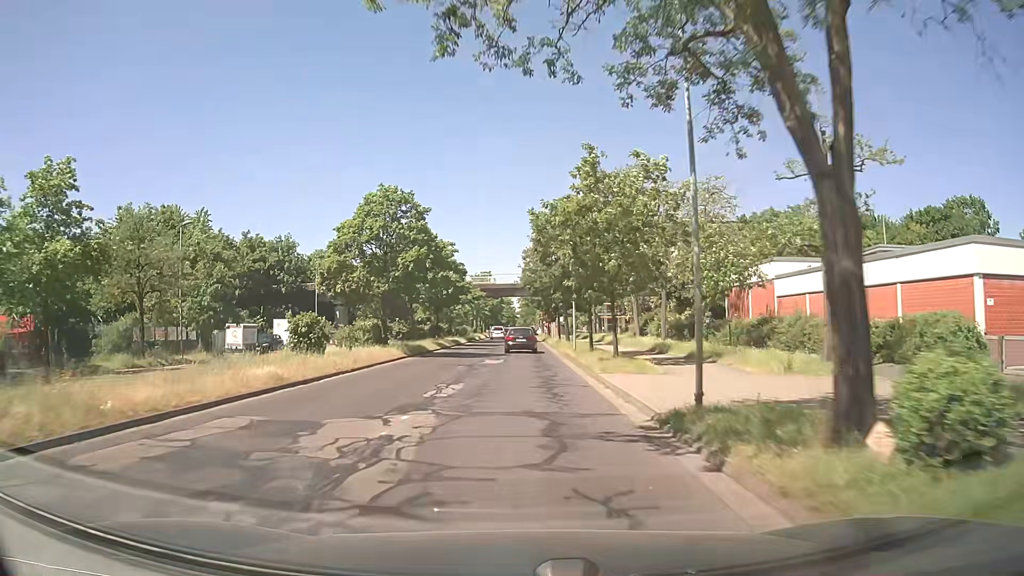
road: secondary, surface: asphalt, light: Day
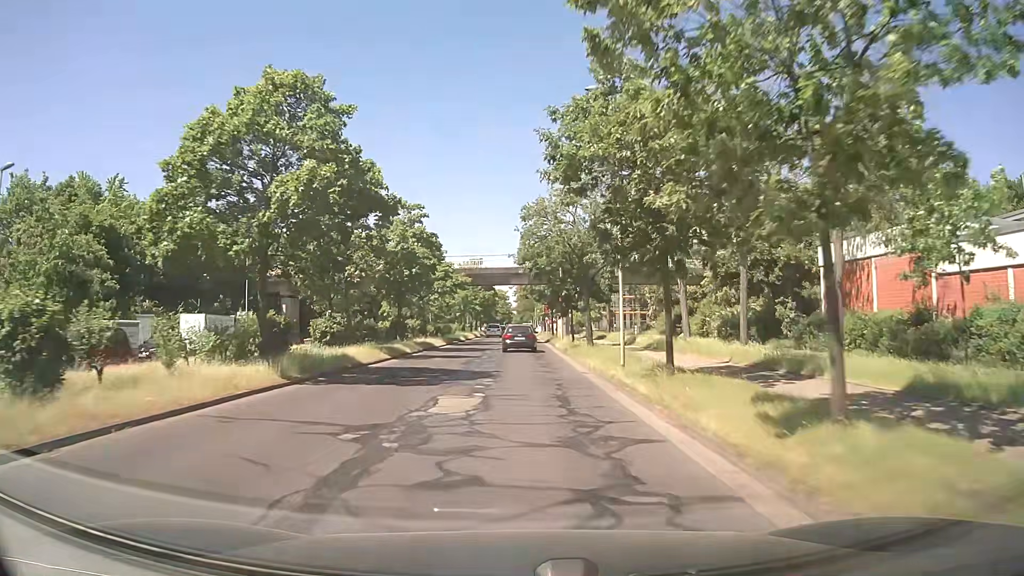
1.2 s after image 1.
(0.0, +16.1) m; +1°
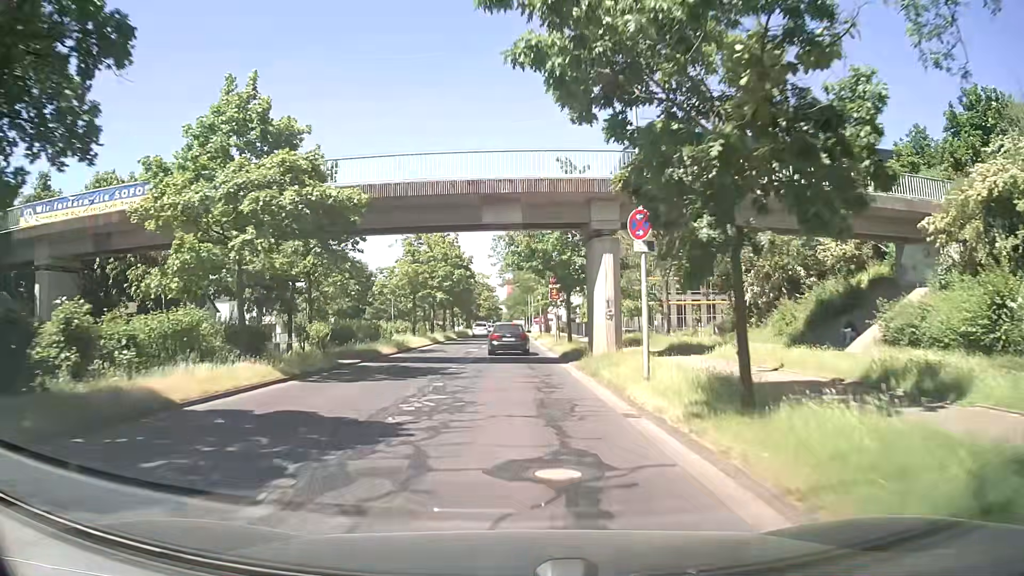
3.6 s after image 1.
(+0.2, +31.2) m; +1°
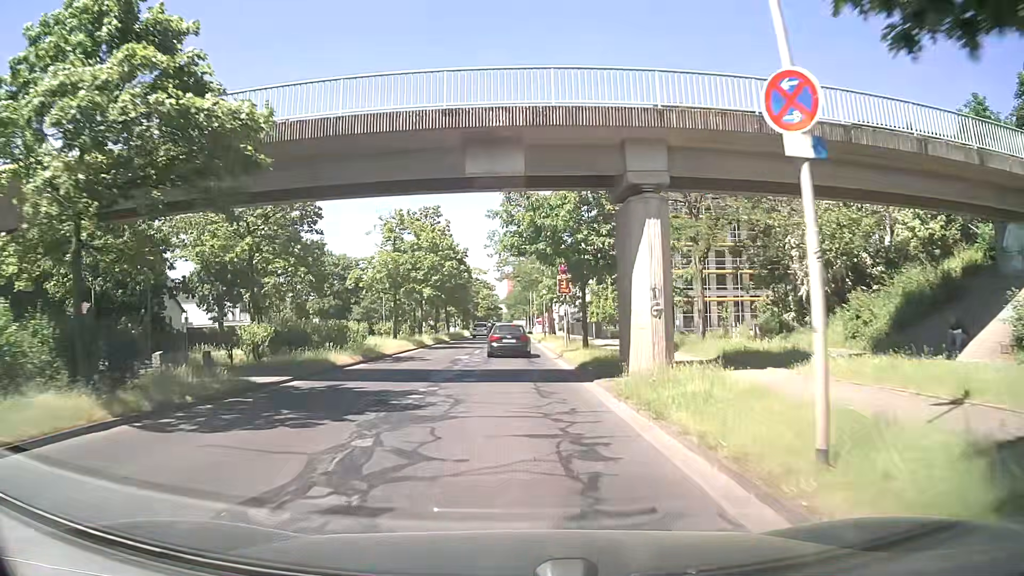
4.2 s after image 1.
(0.0, +7.4) m; -1°
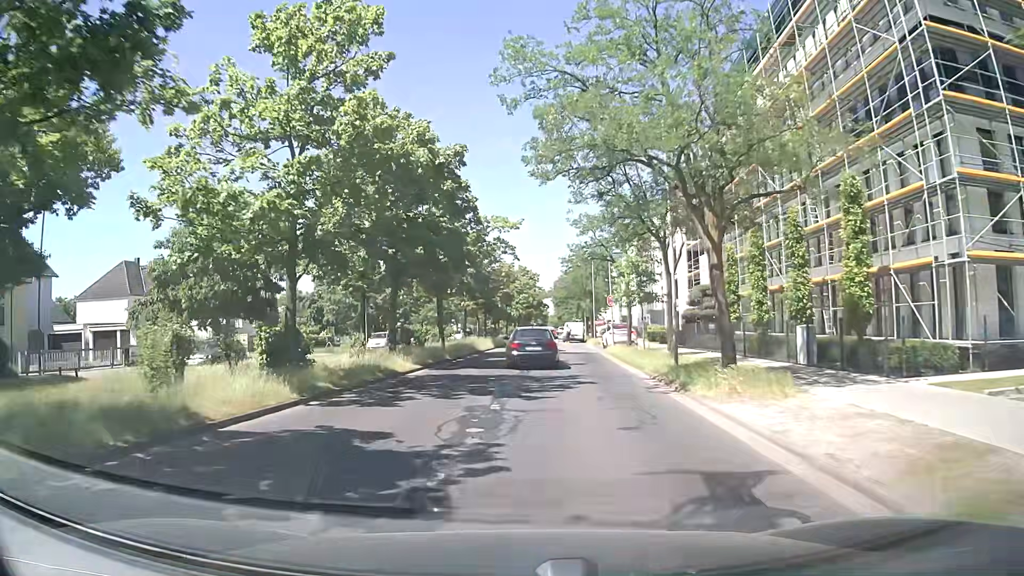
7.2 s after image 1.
(-0.3, +34.1) m; -3°
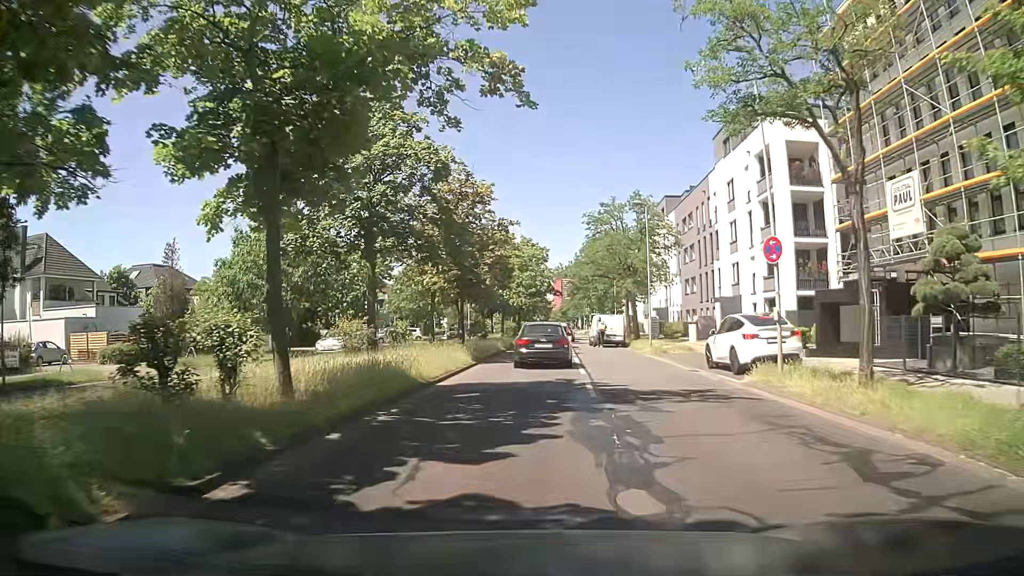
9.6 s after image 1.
(-0.1, +24.7) m; +1°
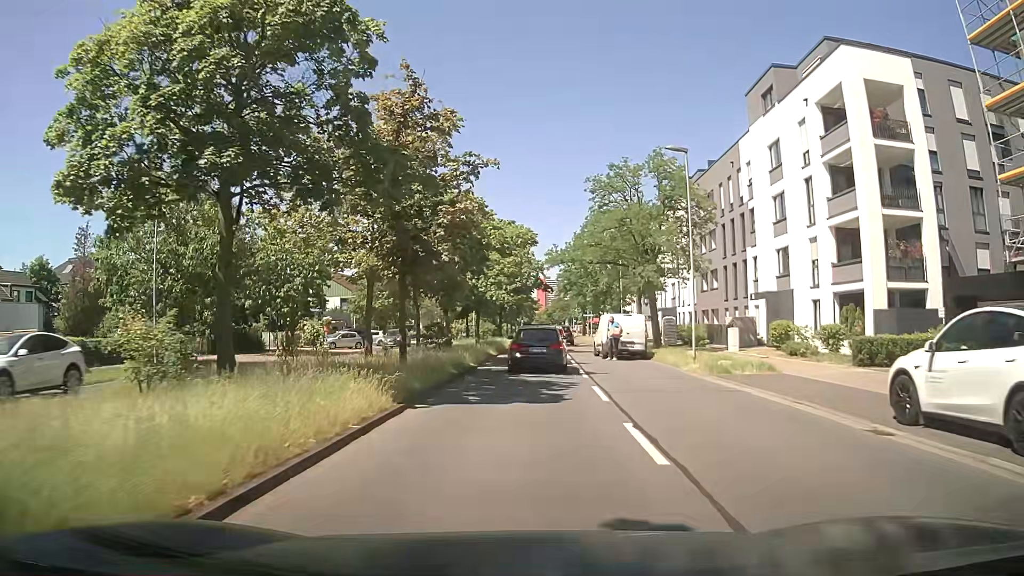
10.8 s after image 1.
(+0.2, +12.0) m; +1°
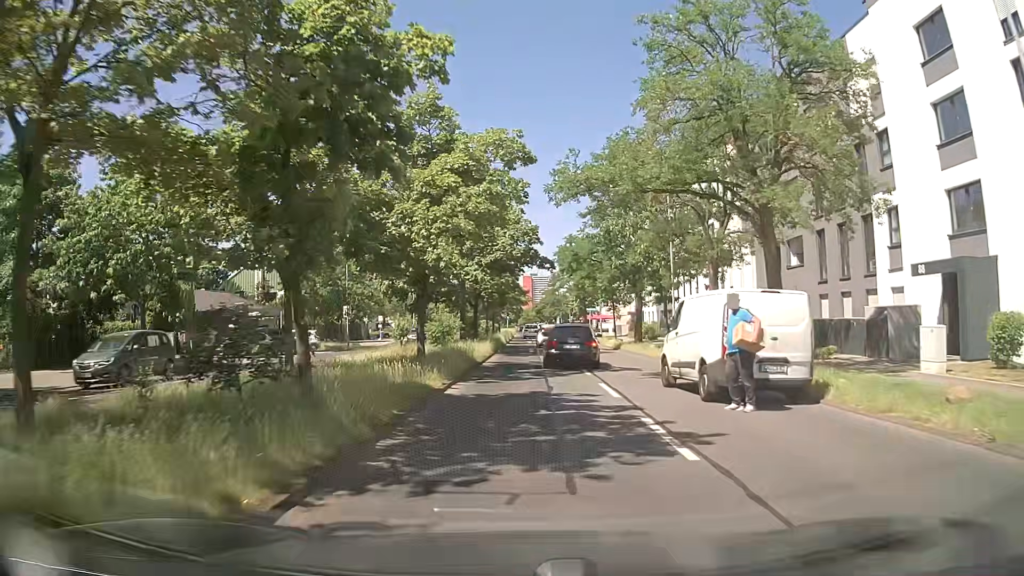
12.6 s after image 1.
(+0.4, +18.3) m; +2°
